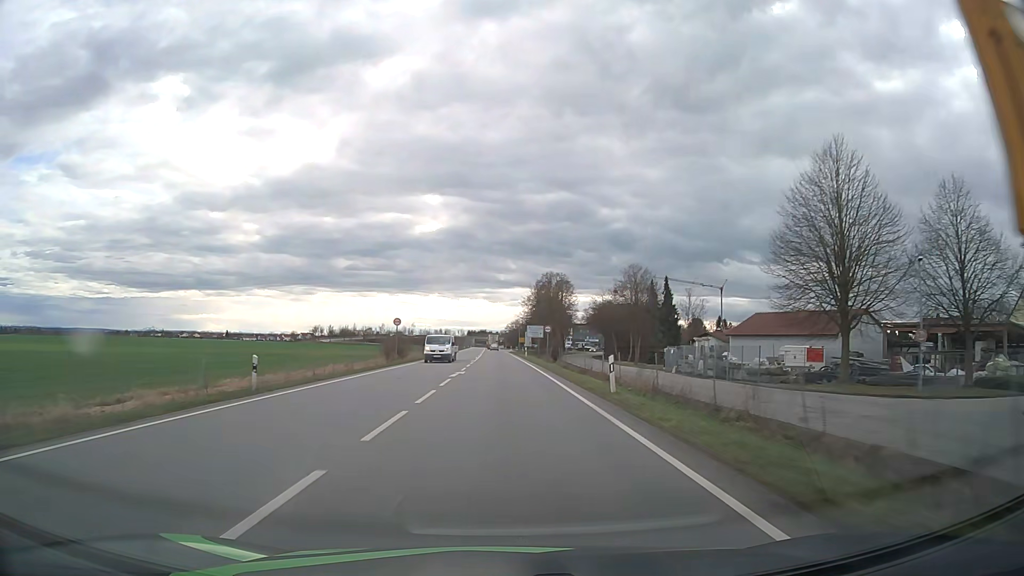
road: primary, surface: asphalt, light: Day
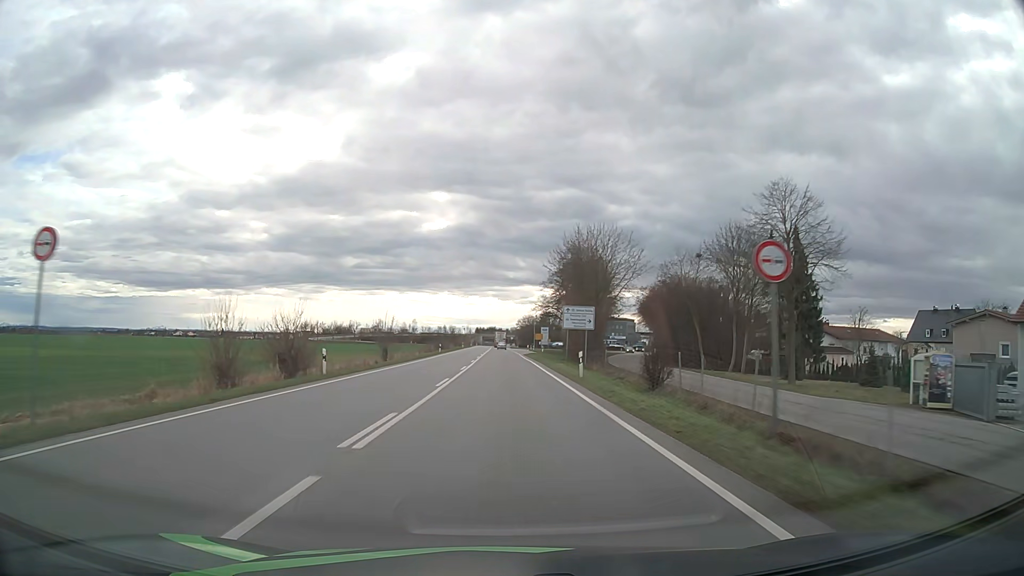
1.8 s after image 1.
(-0.4, +42.6) m; -1°
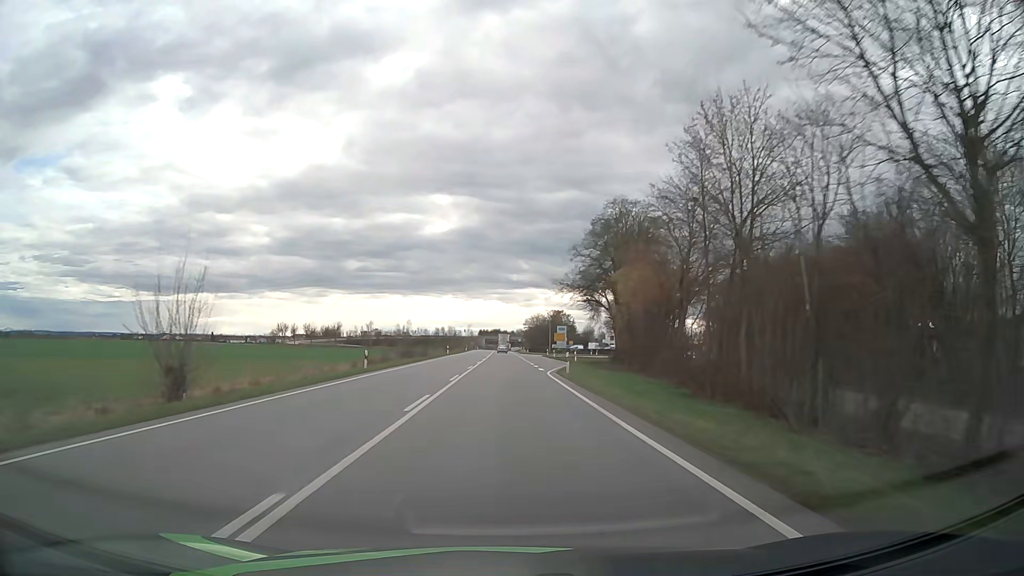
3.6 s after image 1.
(-0.2, +42.6) m; 0°
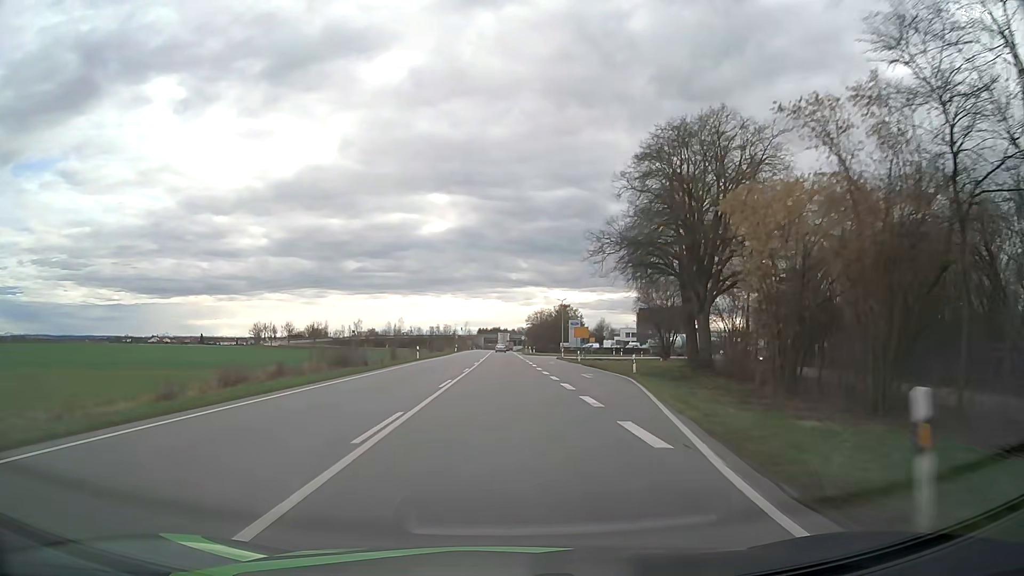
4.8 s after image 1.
(0.0, +28.4) m; 0°
(0, +10) (0, +20) (0, +30) (0, +40) (0, +50) (0, +60) (0, +70) (0, +80) (0, +90) (0, +100) m
